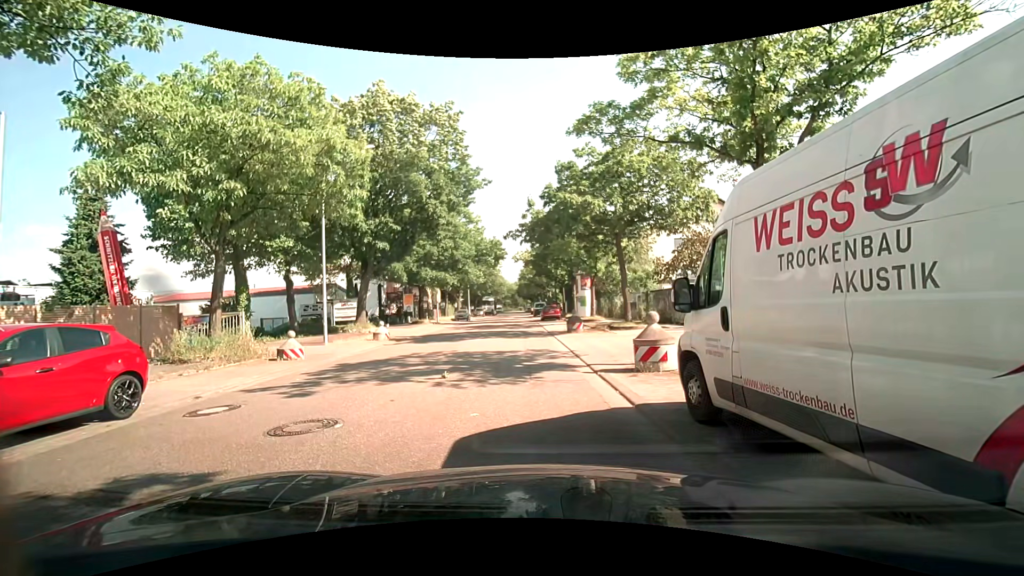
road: residential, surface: asphalt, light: Day
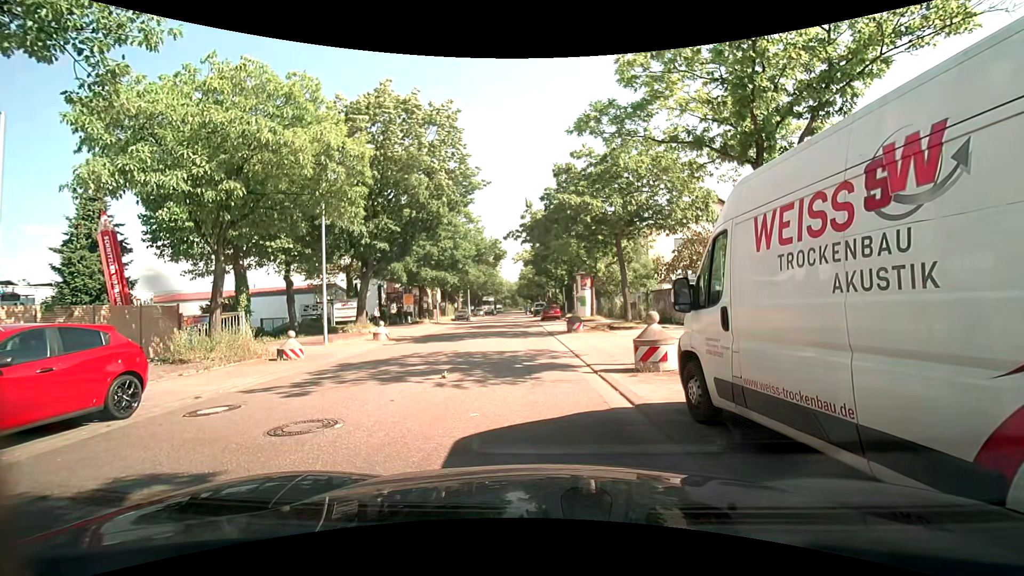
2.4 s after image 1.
(0.0, 0.0) m; 0°
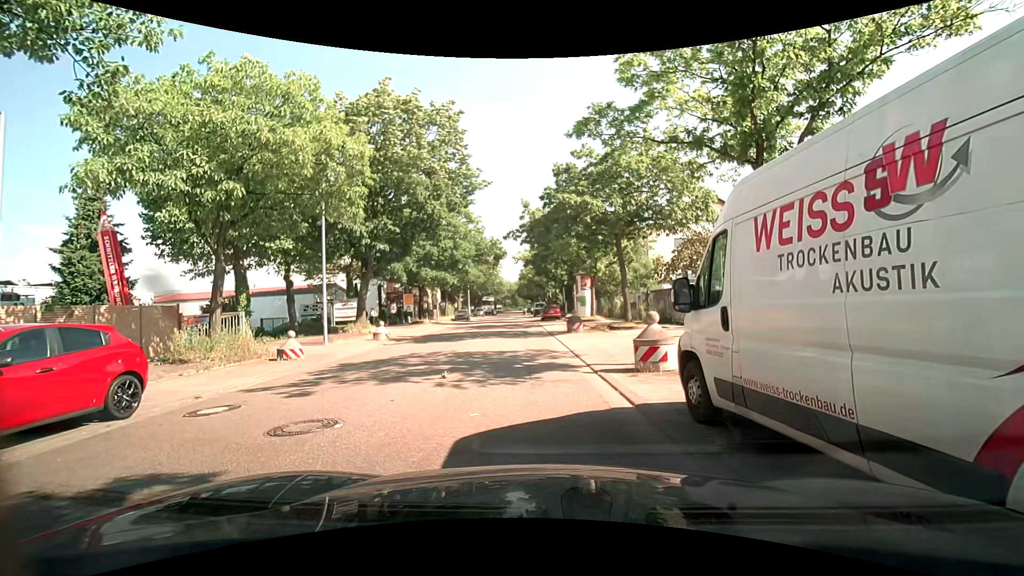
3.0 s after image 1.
(0.0, 0.0) m; 0°
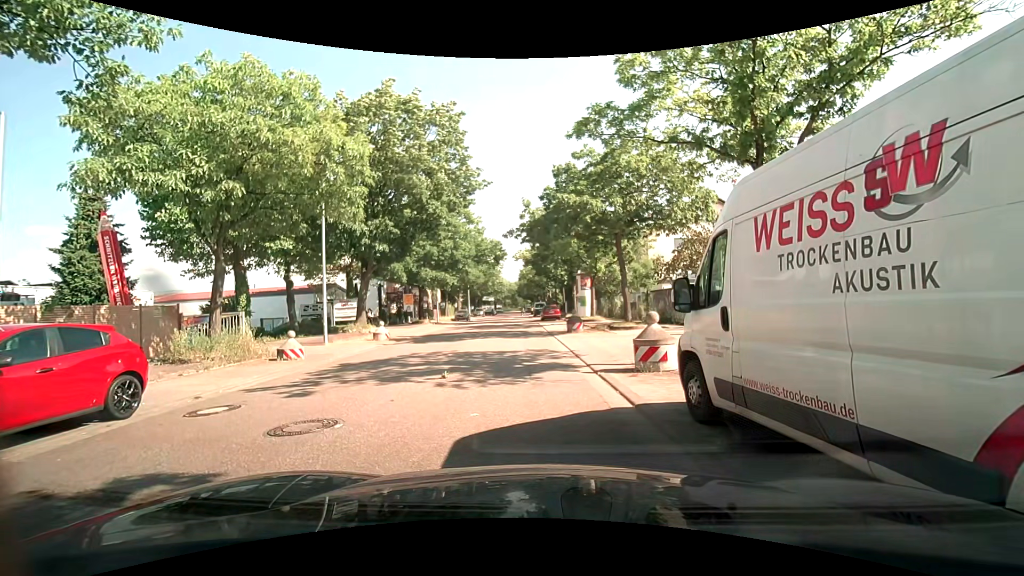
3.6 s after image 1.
(0.0, 0.0) m; 0°
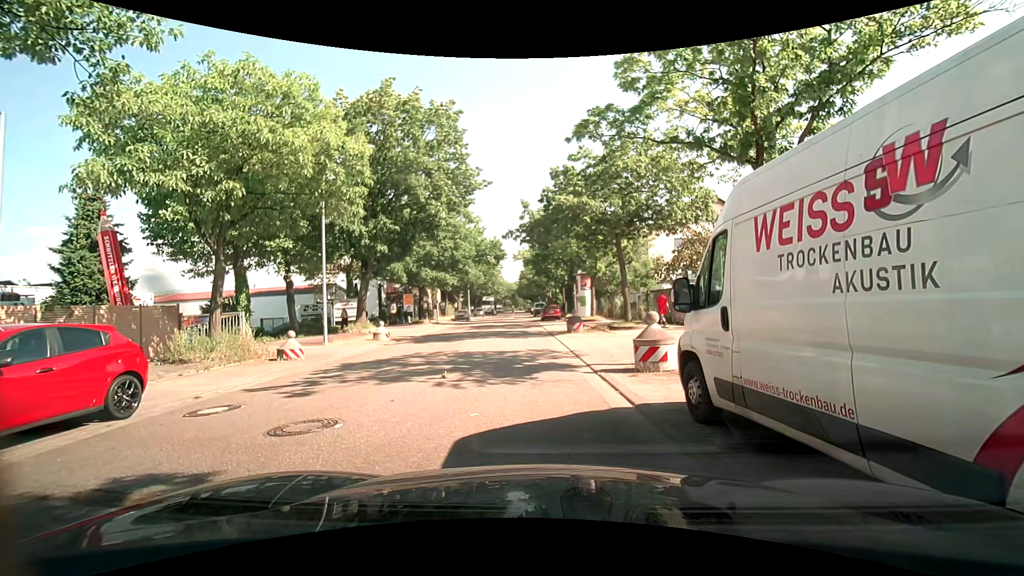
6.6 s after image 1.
(0.0, 0.0) m; 0°
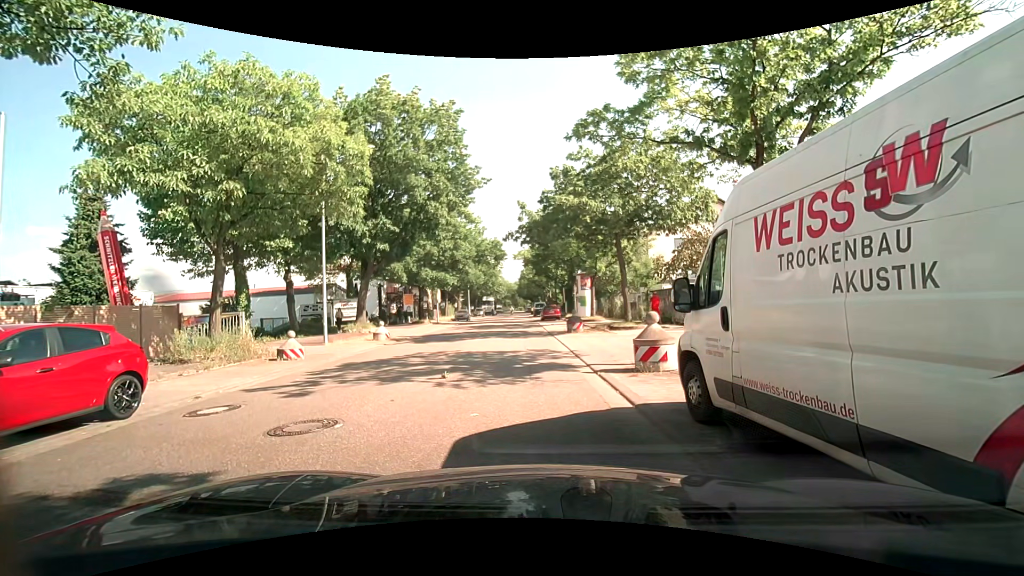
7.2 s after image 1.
(0.0, 0.0) m; 0°
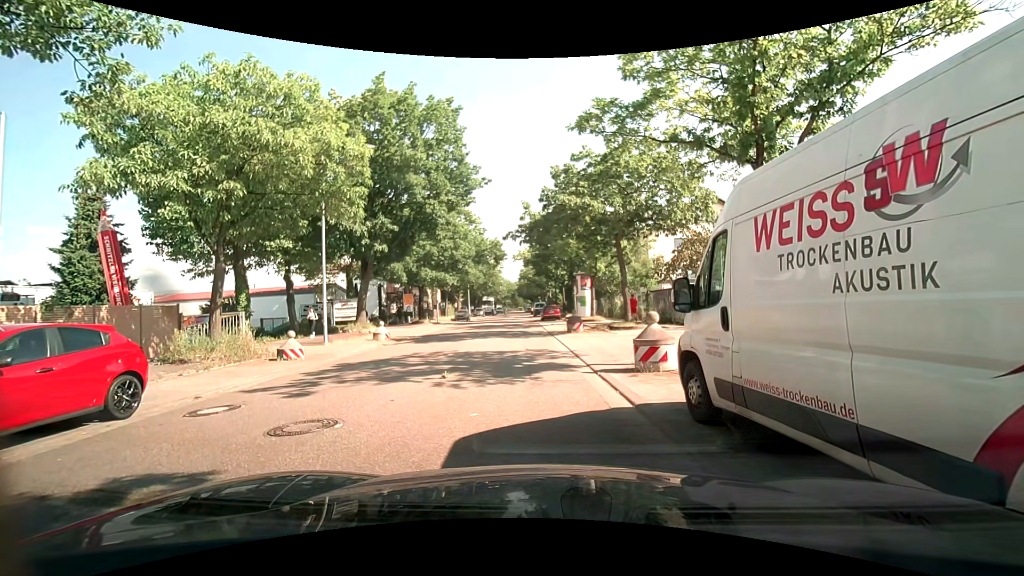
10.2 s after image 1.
(0.0, 0.0) m; 0°
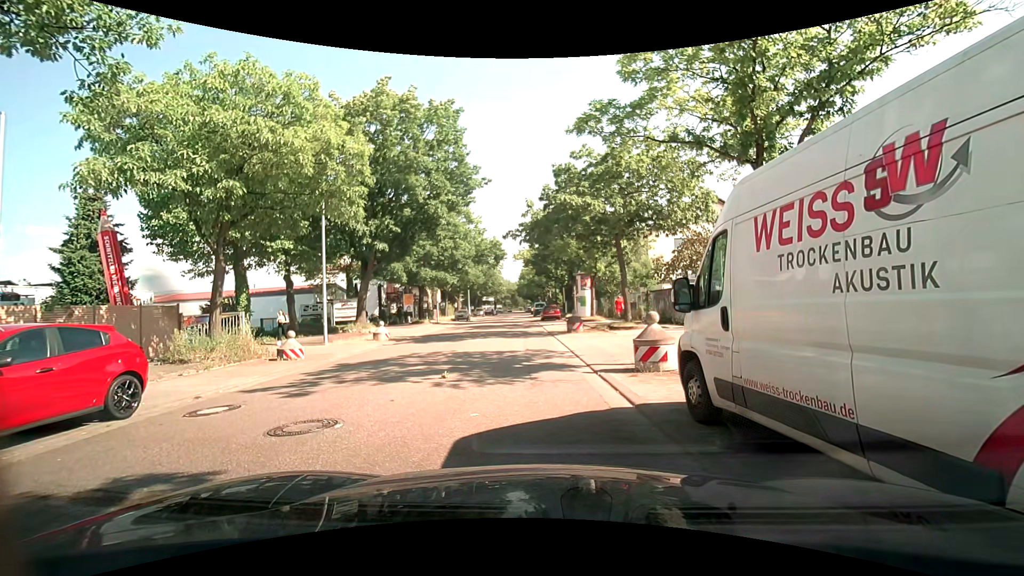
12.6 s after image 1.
(0.0, 0.0) m; 0°
